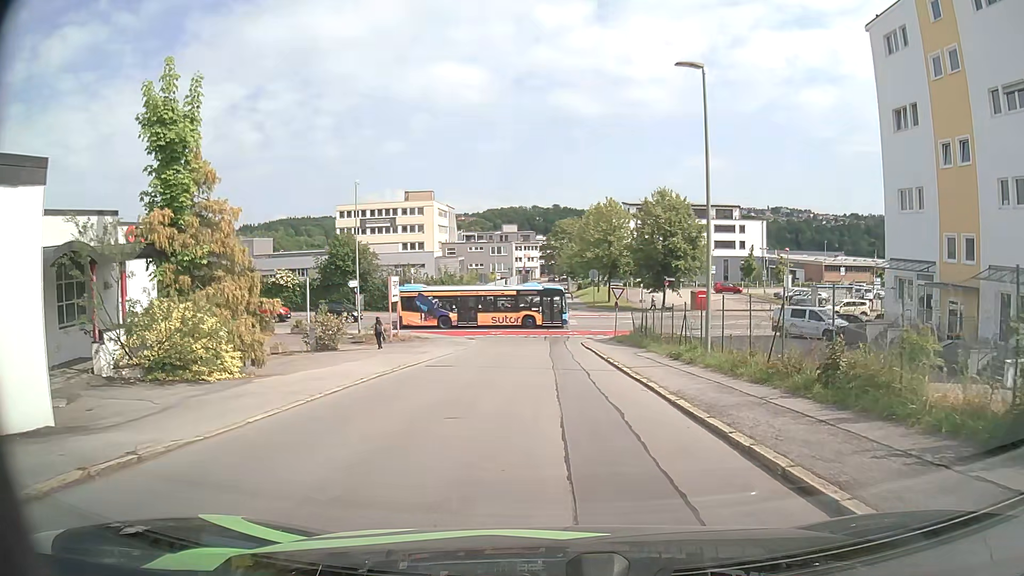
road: residential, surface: asphalt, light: Day
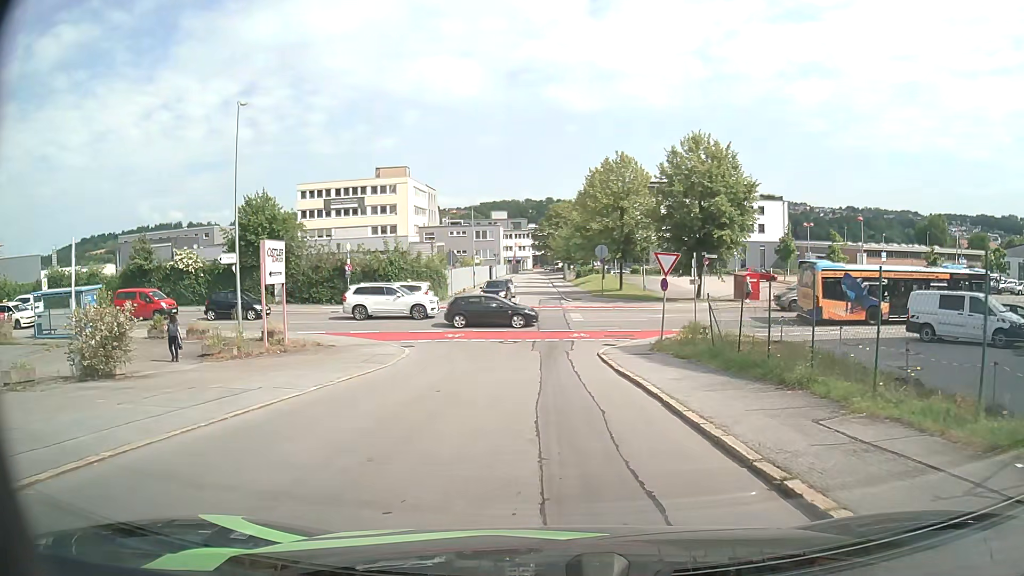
(+0.2, +17.4) m; +1°
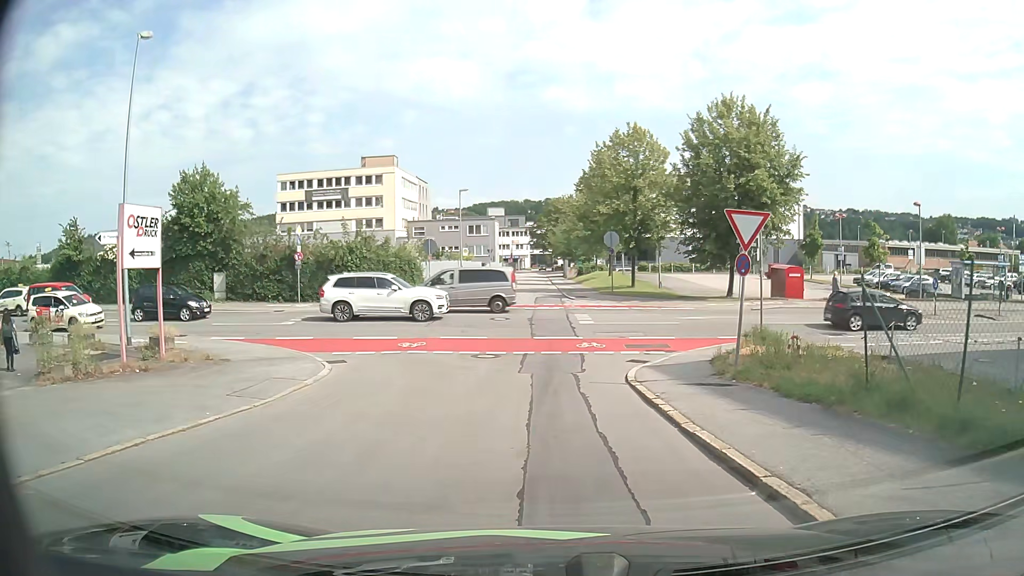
(0.0, +8.4) m; 0°
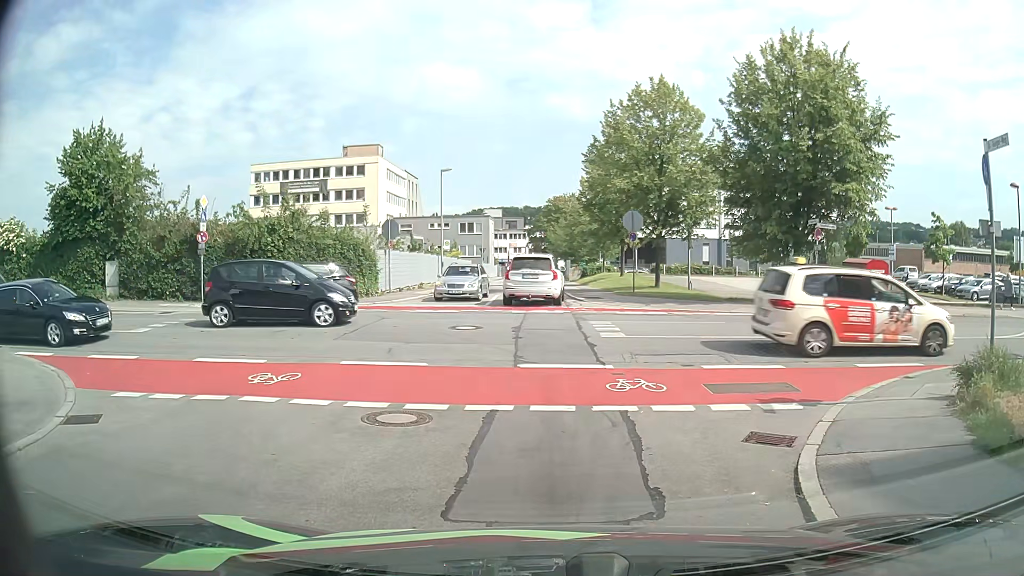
(0.0, +10.0) m; +1°
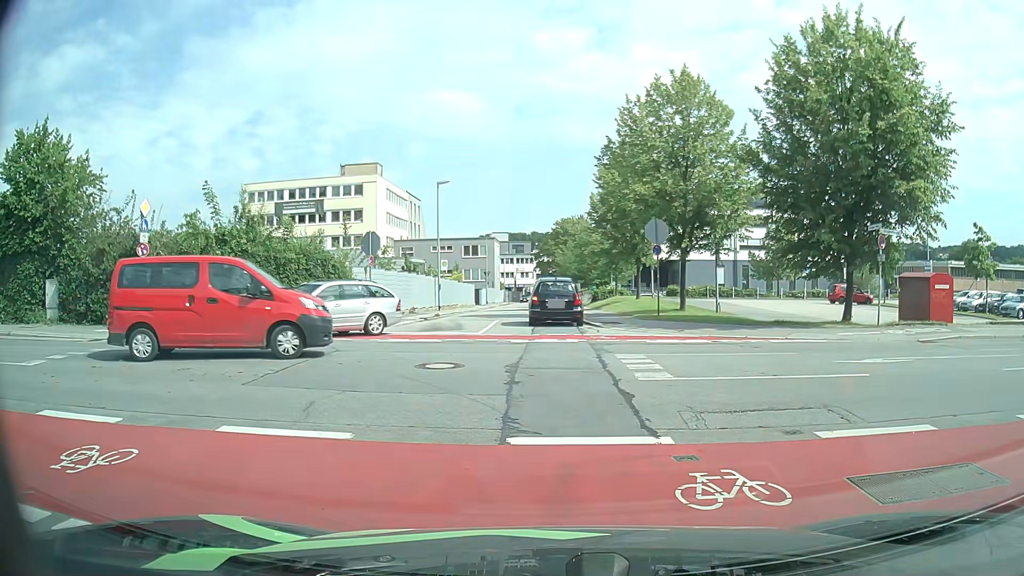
(0.0, +4.5) m; +1°
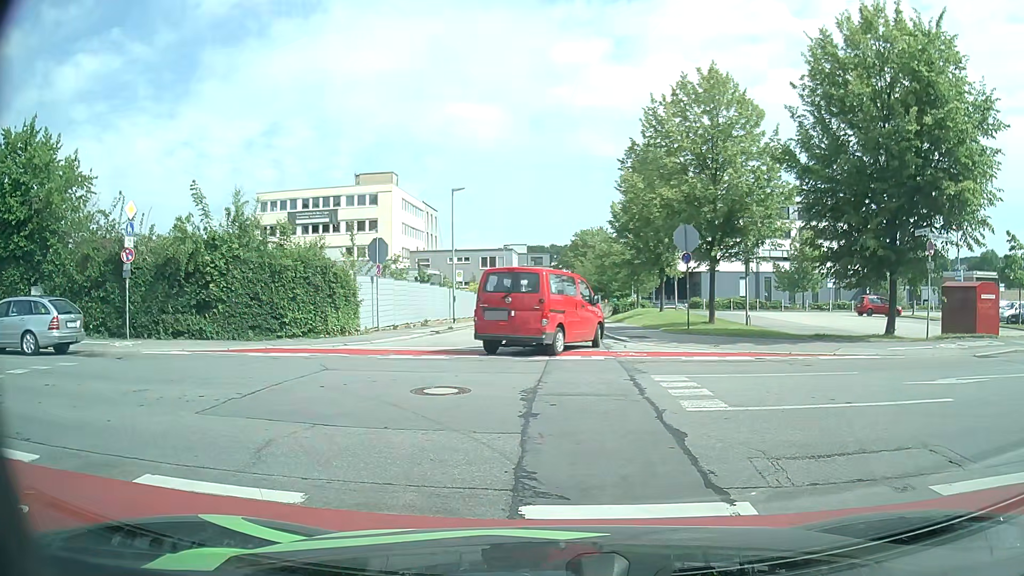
(0.0, +1.9) m; 0°
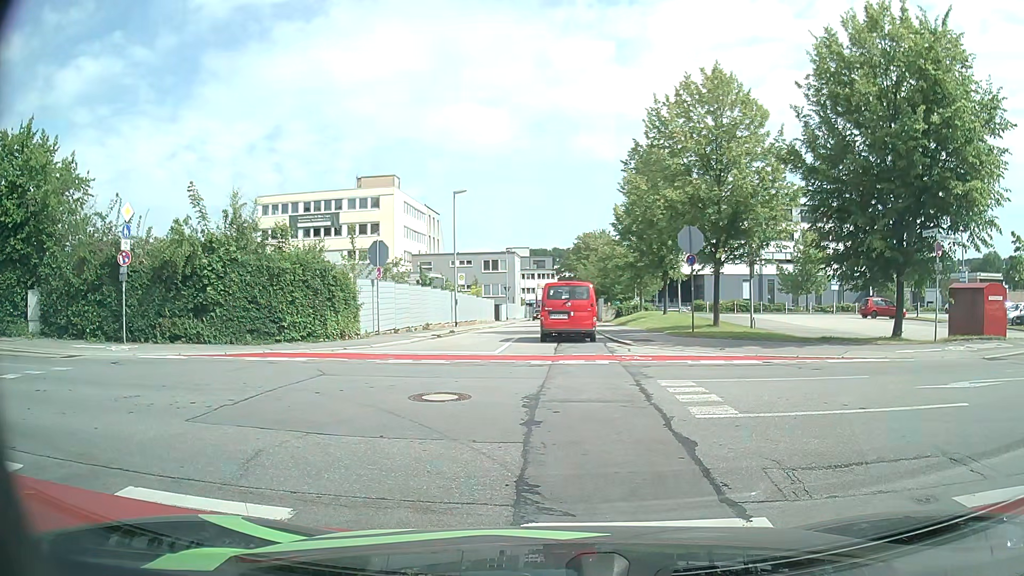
(0.0, +0.3) m; 0°
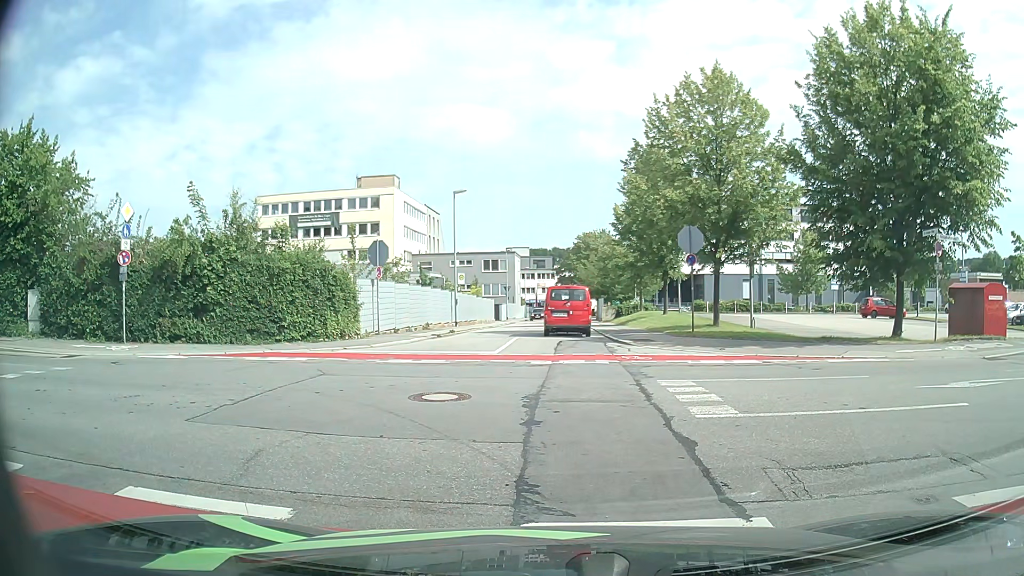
(0.0, 0.0) m; 0°
